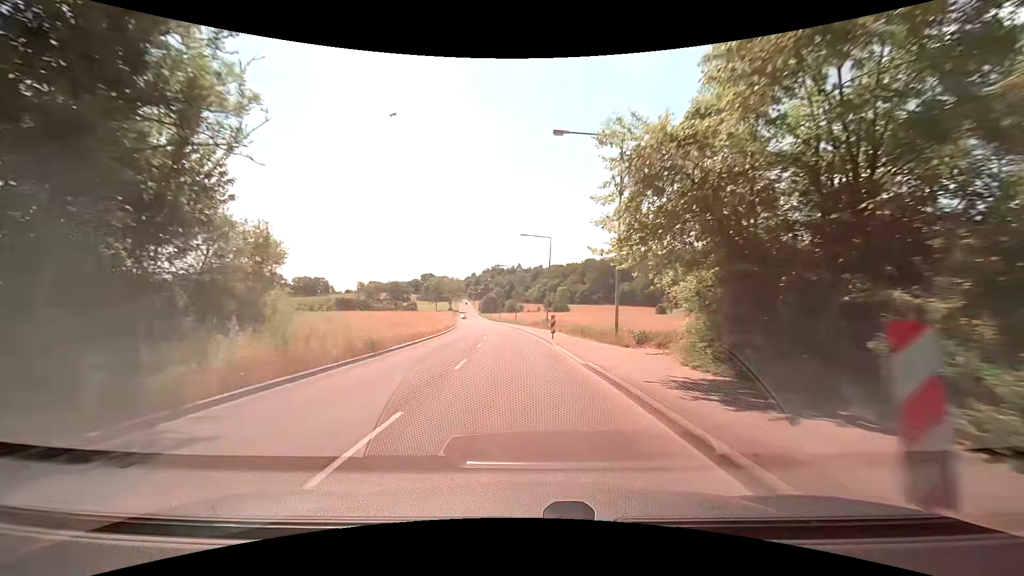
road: tertiary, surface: asphalt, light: Day
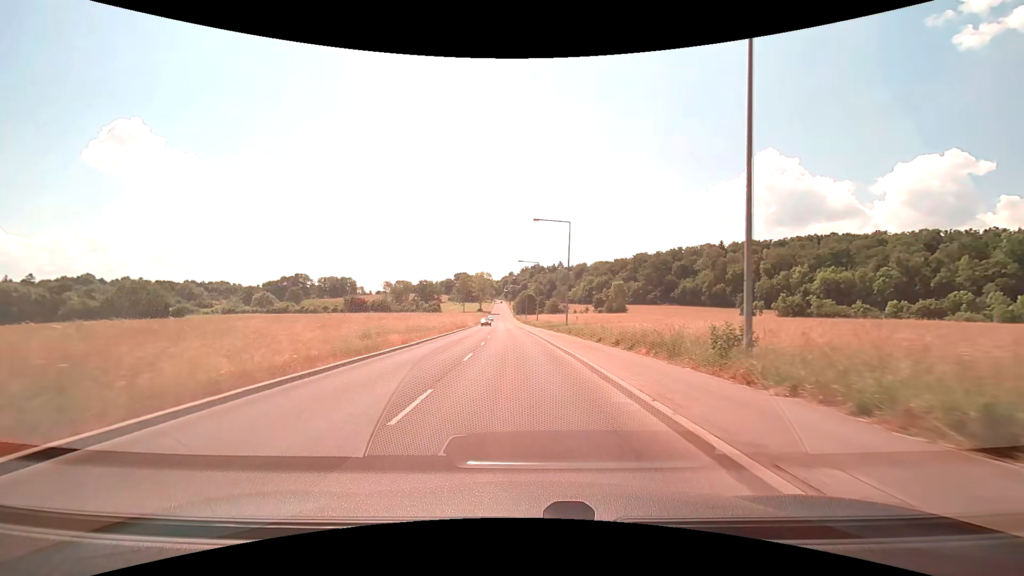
(-1.9, +44.1) m; -5°
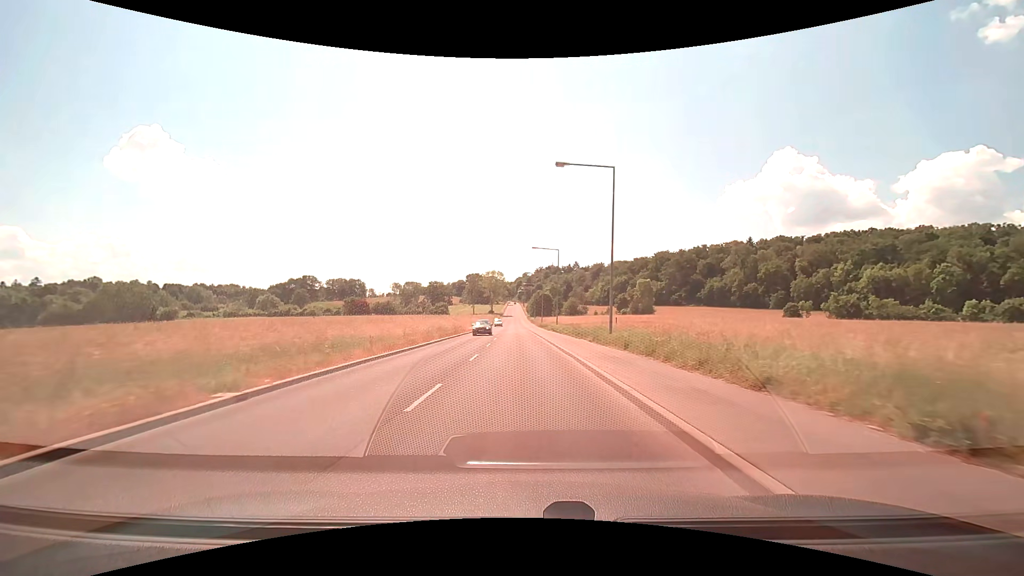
(-0.2, +17.7) m; -1°
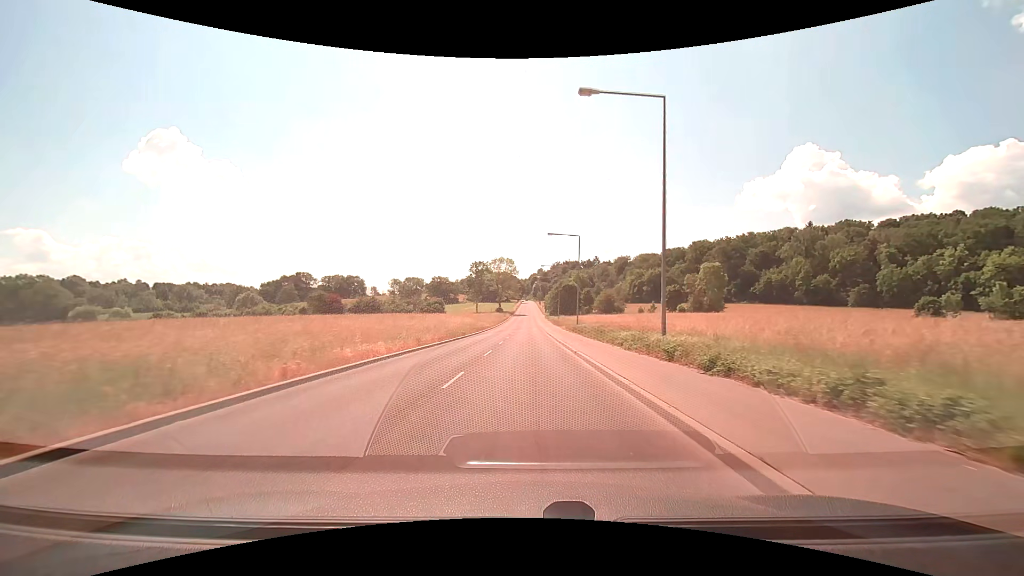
(-0.9, +44.4) m; -2°
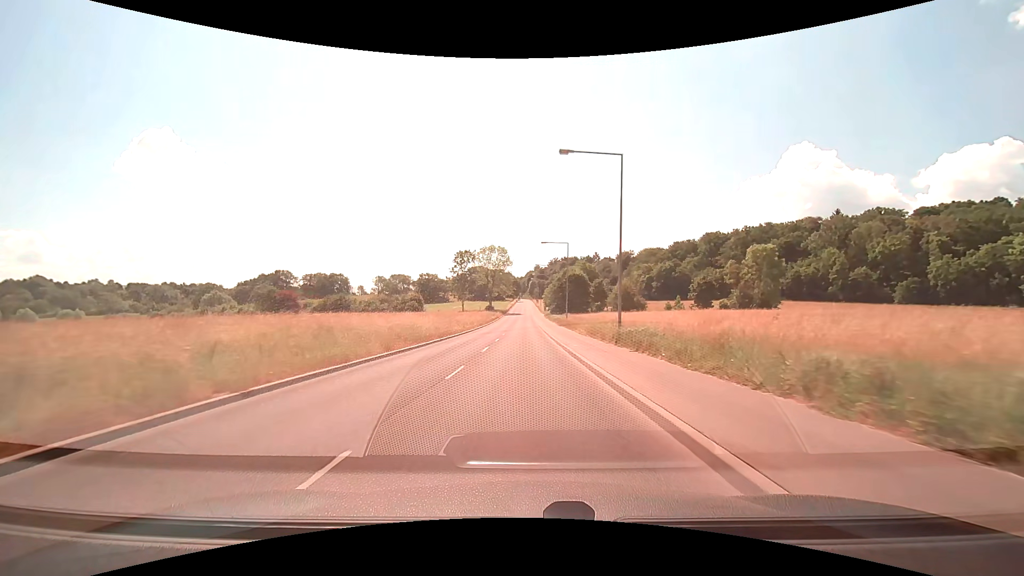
(+0.2, +26.7) m; 0°
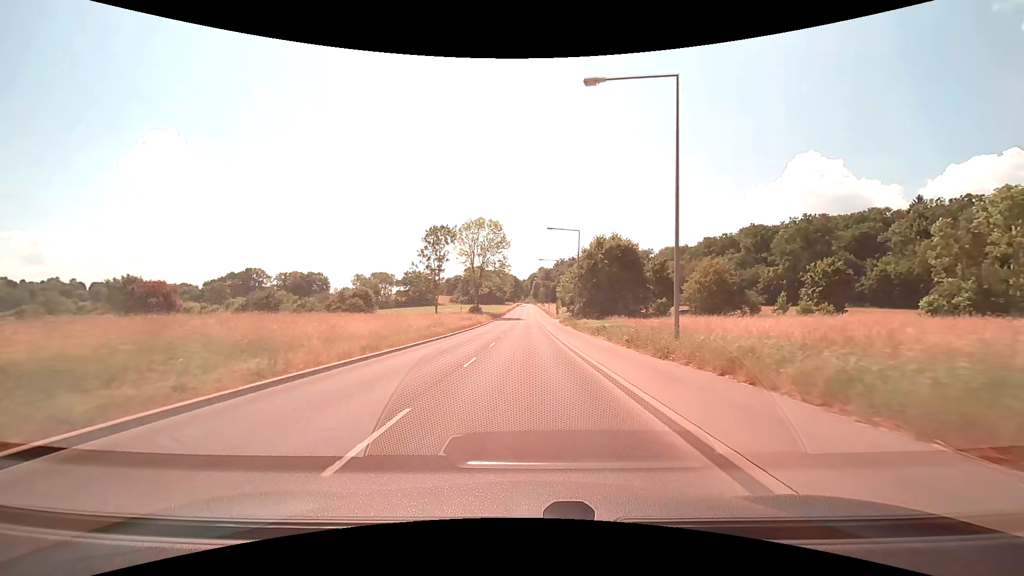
(-0.3, +44.5) m; 0°
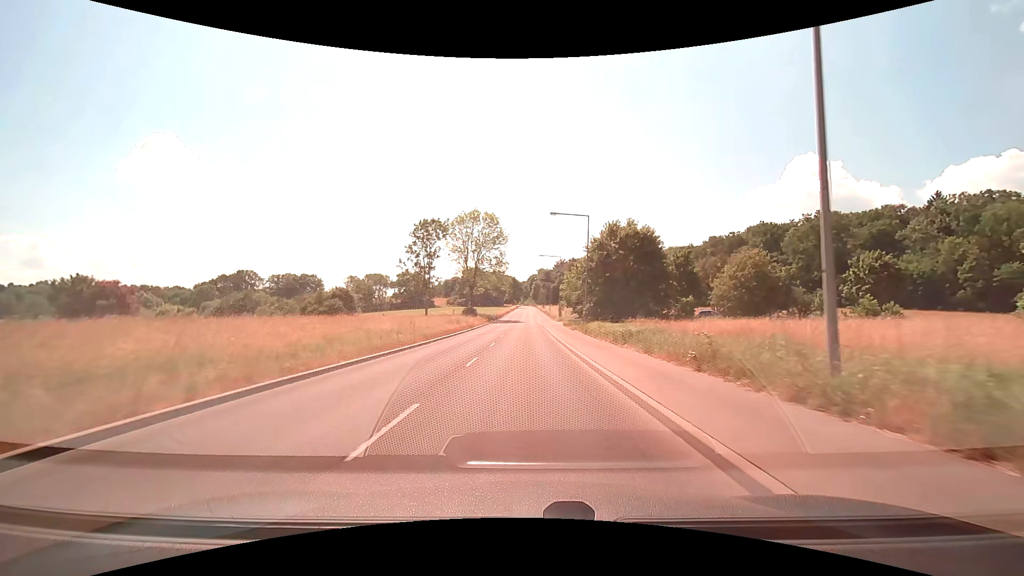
(0.0, +8.8) m; 0°
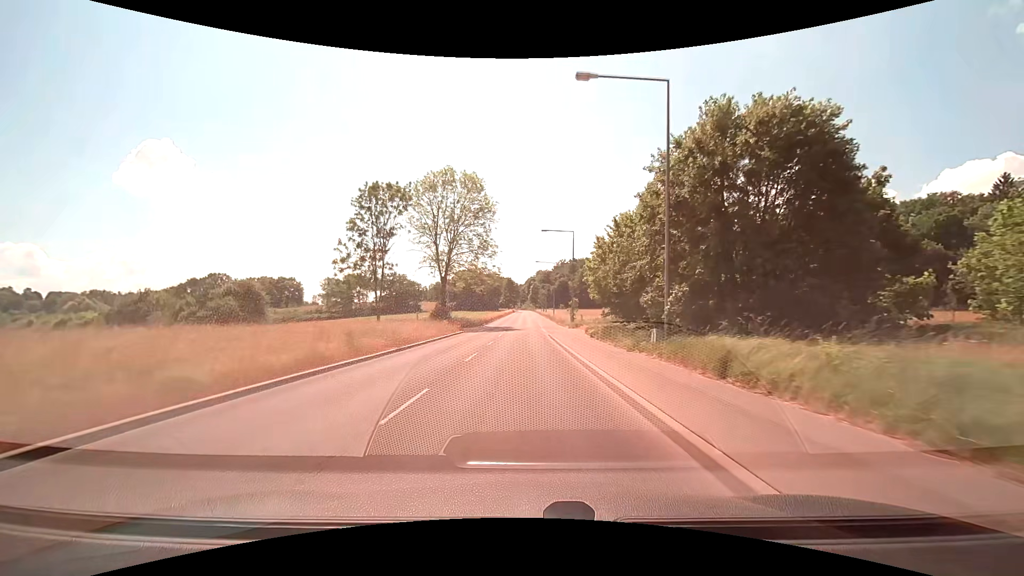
(+0.1, +26.5) m; 0°
(0, +10) (0, +20) (0, +30) (0, +40) (0, +50) (0, +60) (0, +70) (0, +80) (0, +90) (0, +100) m
